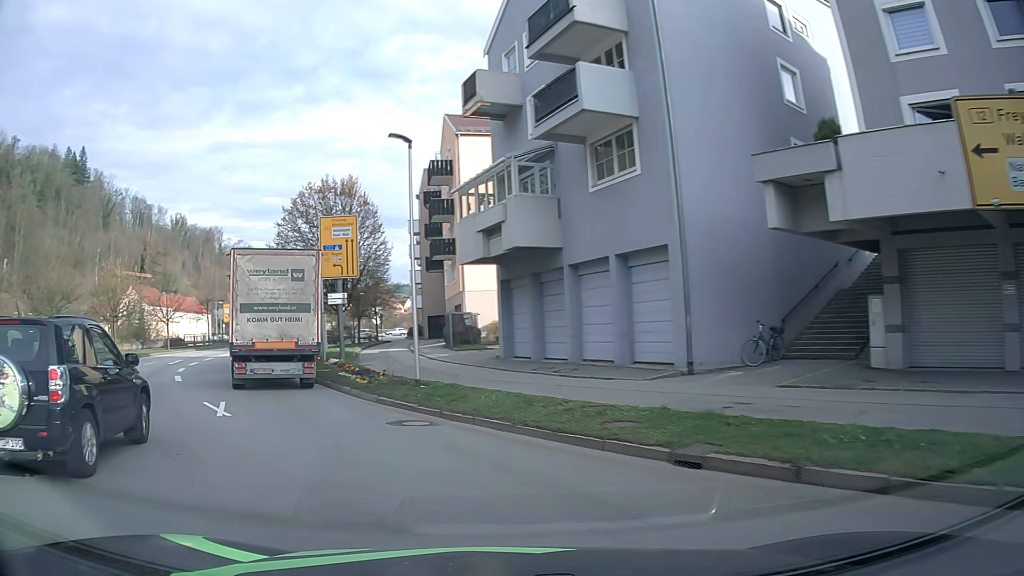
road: primary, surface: asphalt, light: Day
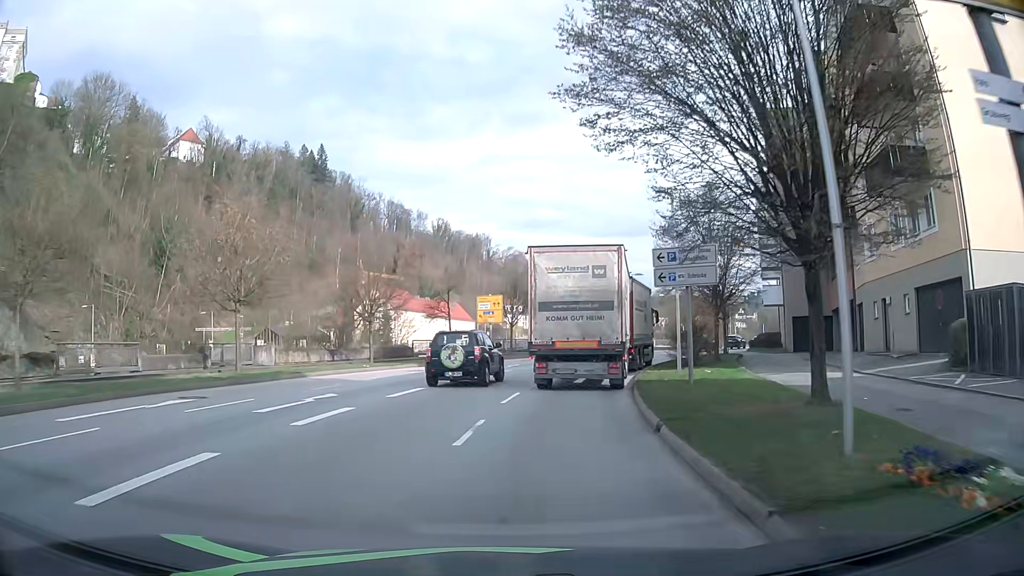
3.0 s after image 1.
(-9.1, +24.1) m; -25°
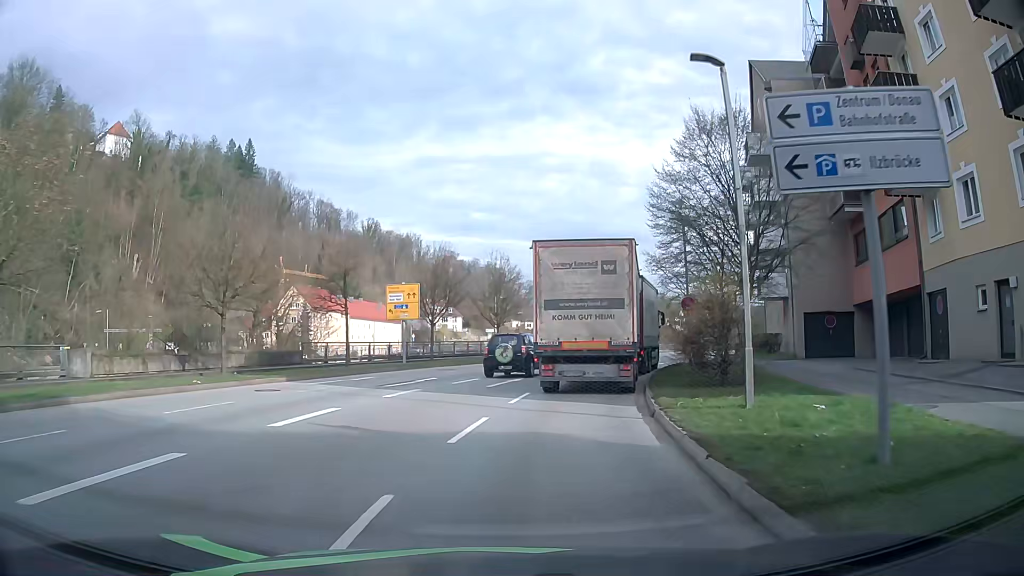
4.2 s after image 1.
(+0.6, +11.9) m; +6°
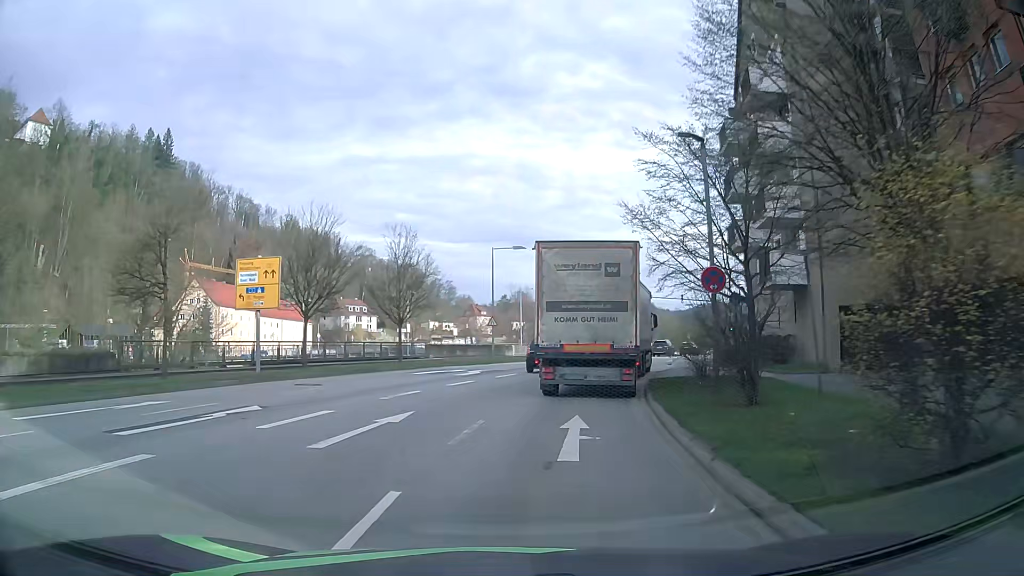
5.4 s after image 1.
(+0.7, +11.9) m; +6°
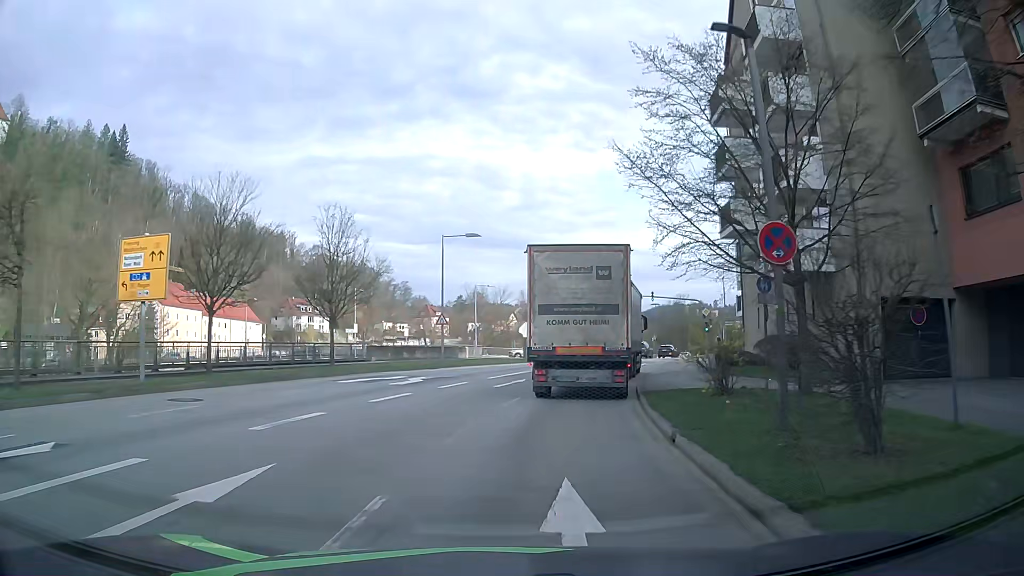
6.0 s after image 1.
(+0.2, +6.0) m; +3°
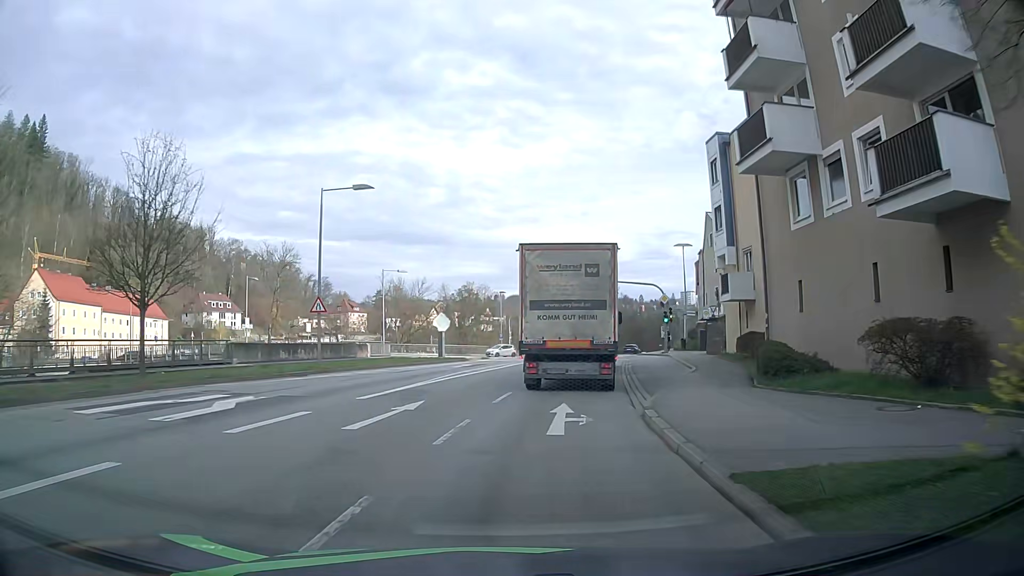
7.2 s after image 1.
(+1.0, +12.0) m; +7°
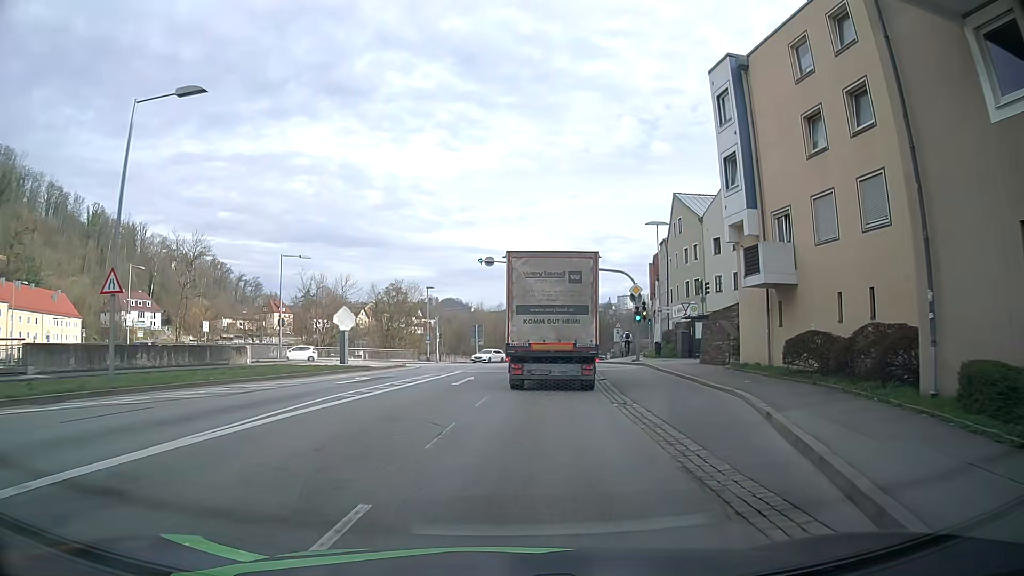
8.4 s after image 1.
(+0.6, +12.3) m; +6°
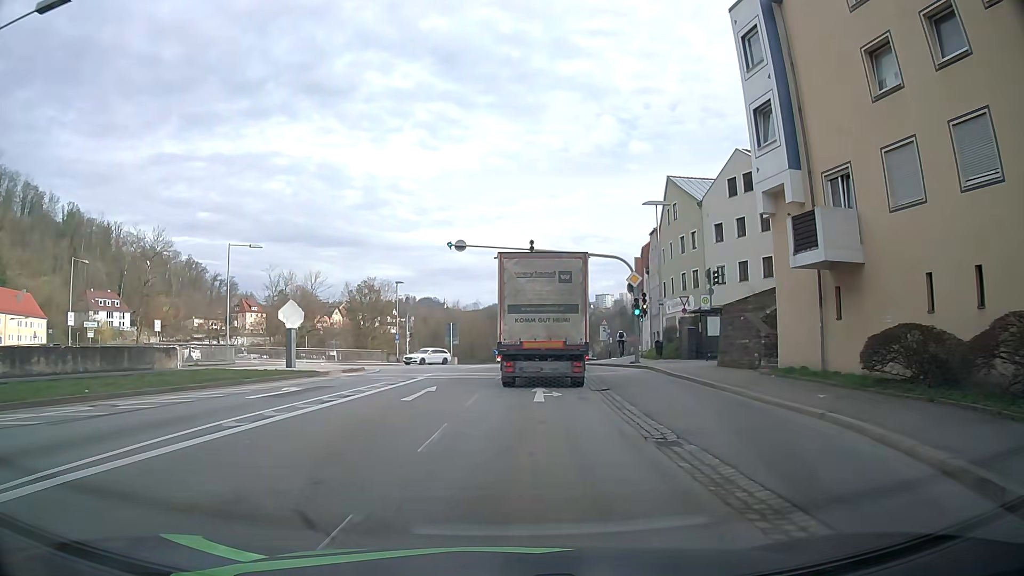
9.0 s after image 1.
(+0.2, +6.2) m; +2°
(0, +10) (+1, +20) (+2, +30) (+2, +40) (+4, +50) (+5, +60) (+7, +70) (+9, +79) (+11, +89) (+14, +99) m
